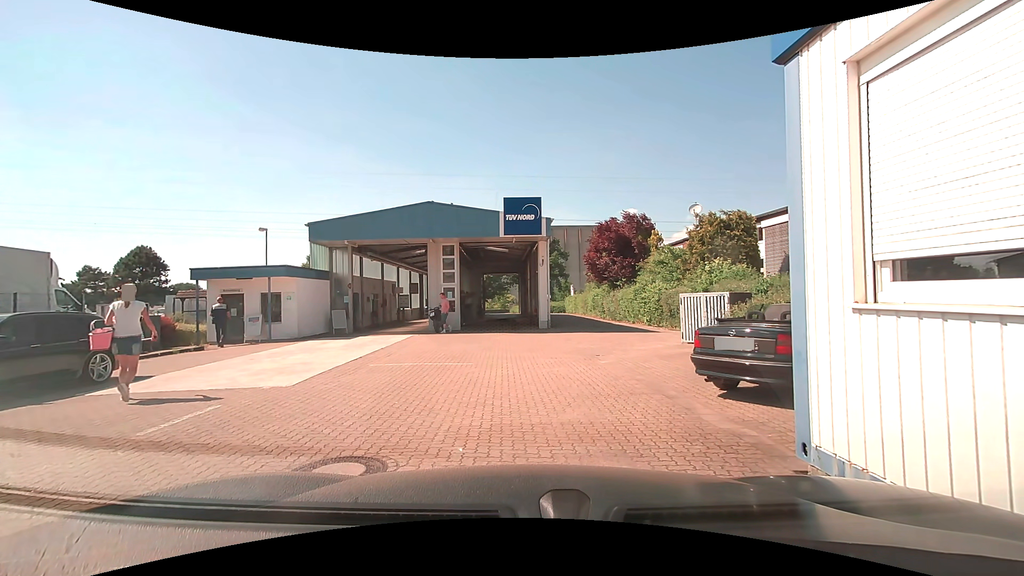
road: service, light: Day
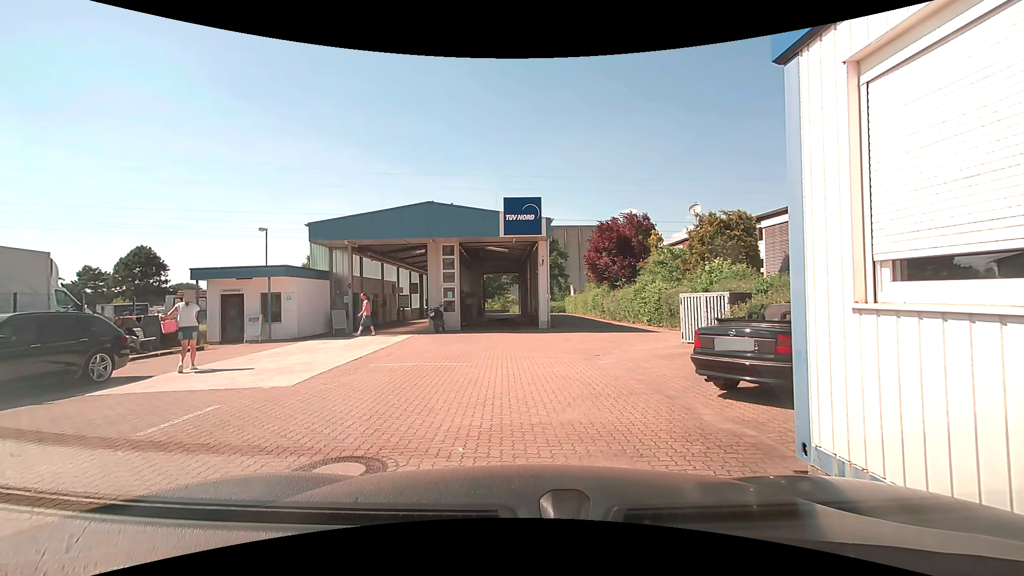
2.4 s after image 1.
(0.0, 0.0) m; 0°
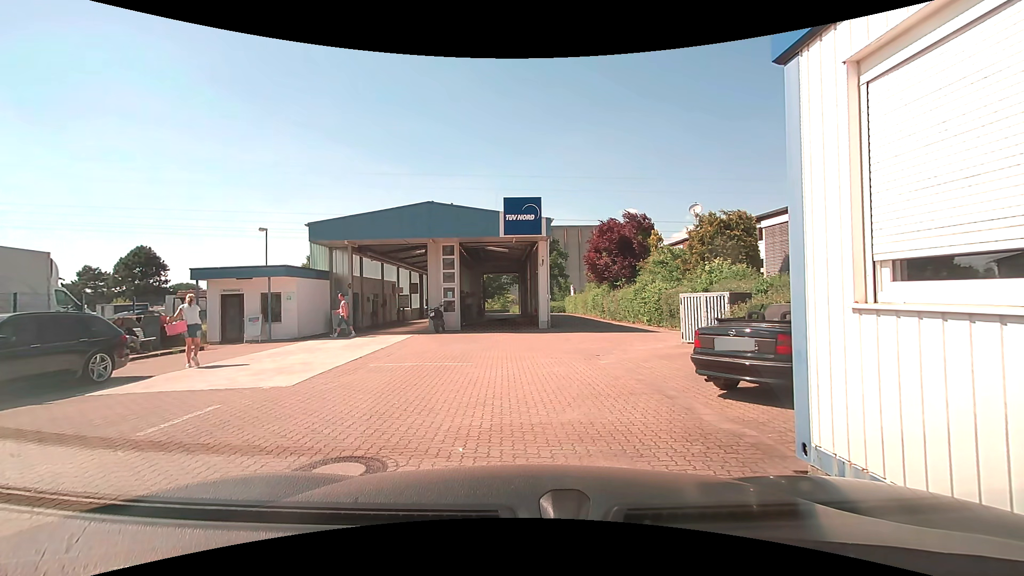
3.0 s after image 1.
(0.0, 0.0) m; 0°
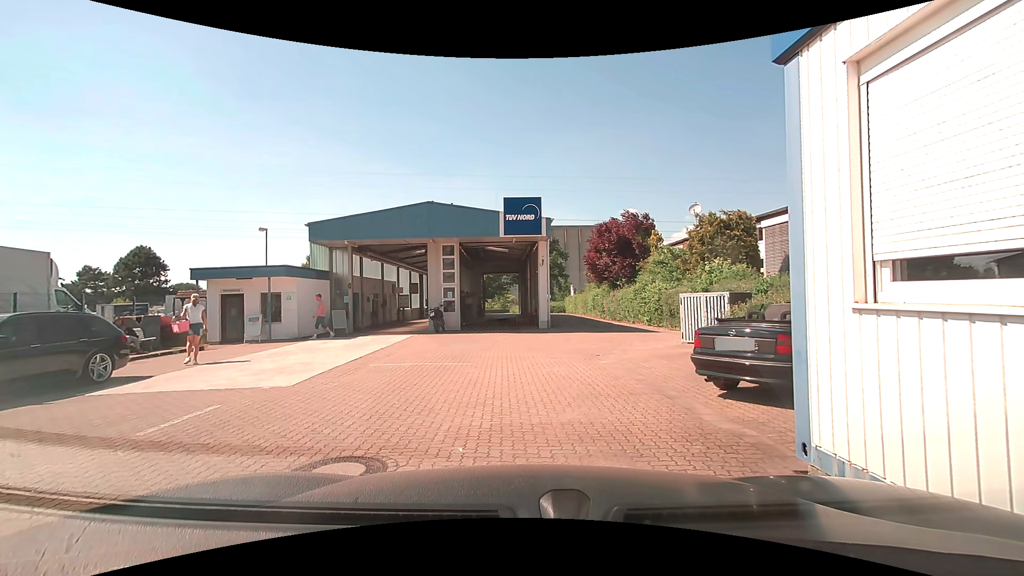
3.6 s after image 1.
(0.0, 0.0) m; 0°
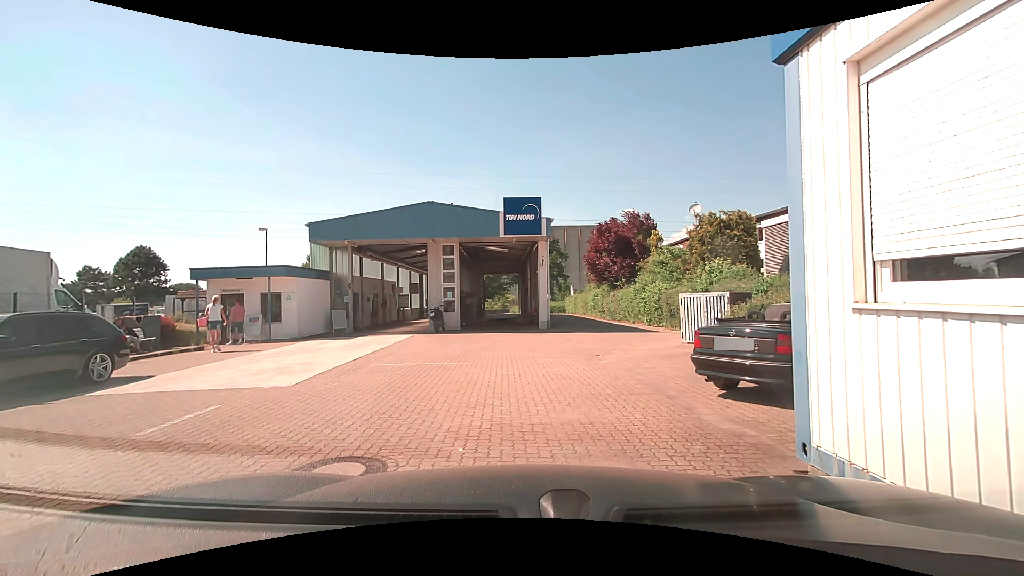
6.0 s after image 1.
(0.0, 0.0) m; 0°
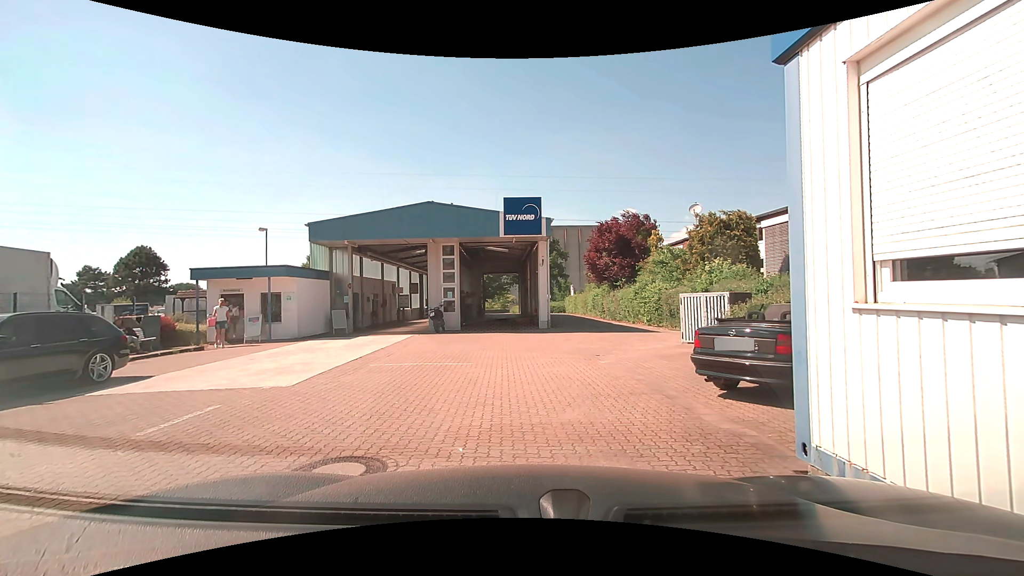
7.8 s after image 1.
(0.0, 0.0) m; 0°
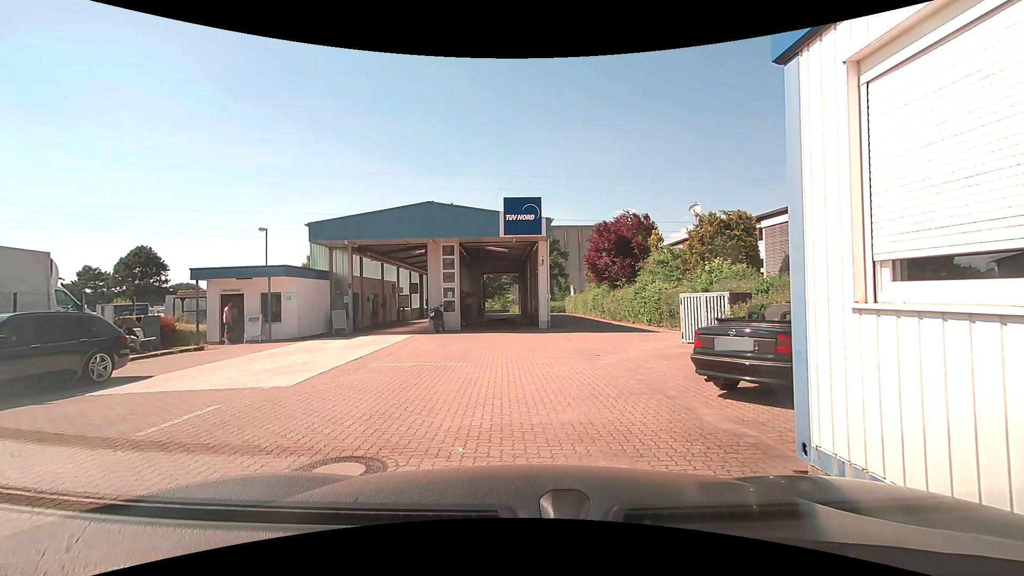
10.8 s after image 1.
(0.0, 0.0) m; 0°
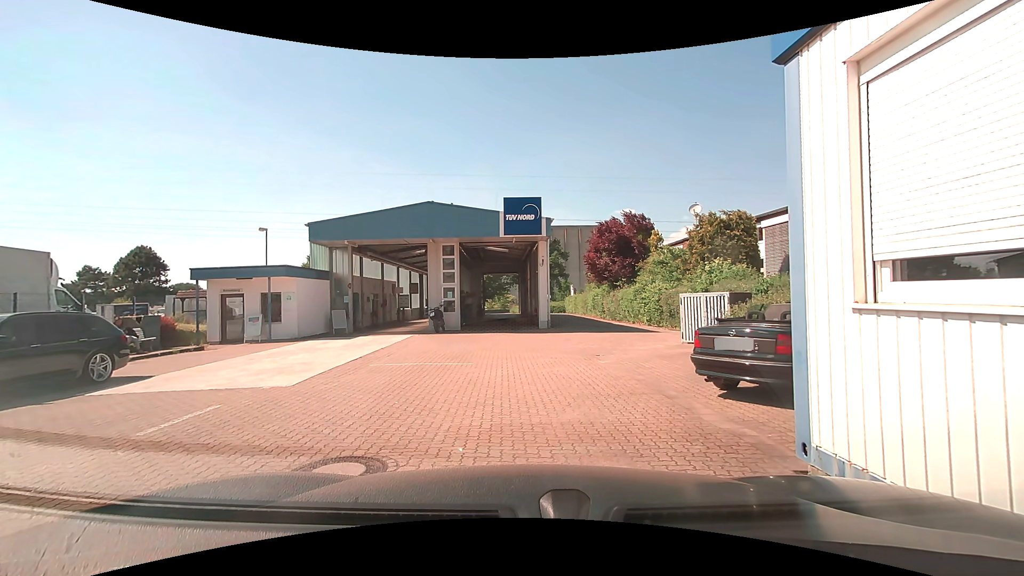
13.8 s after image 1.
(0.0, 0.0) m; 0°
